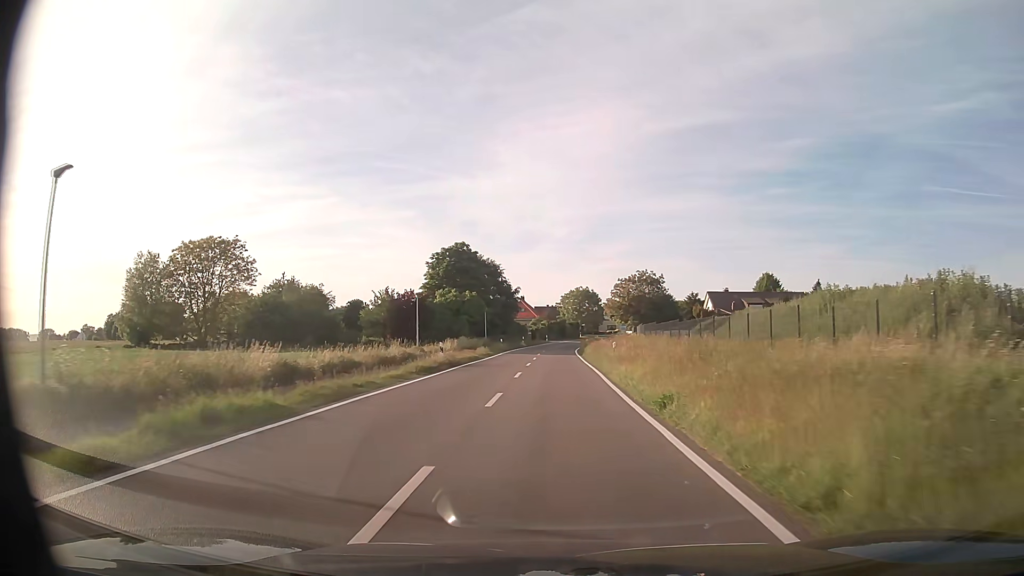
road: tertiary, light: Day
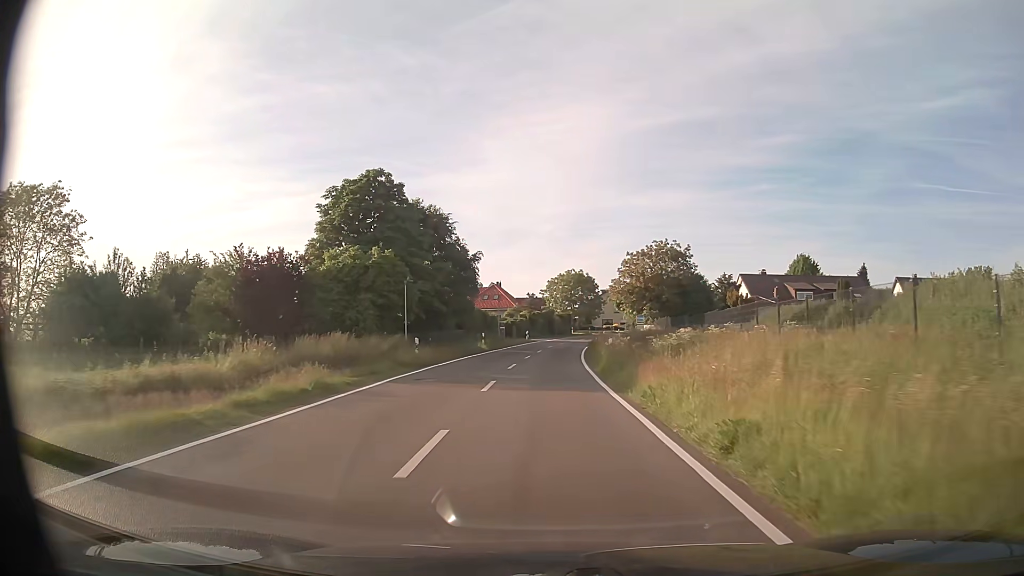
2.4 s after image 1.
(+0.3, +33.7) m; +1°
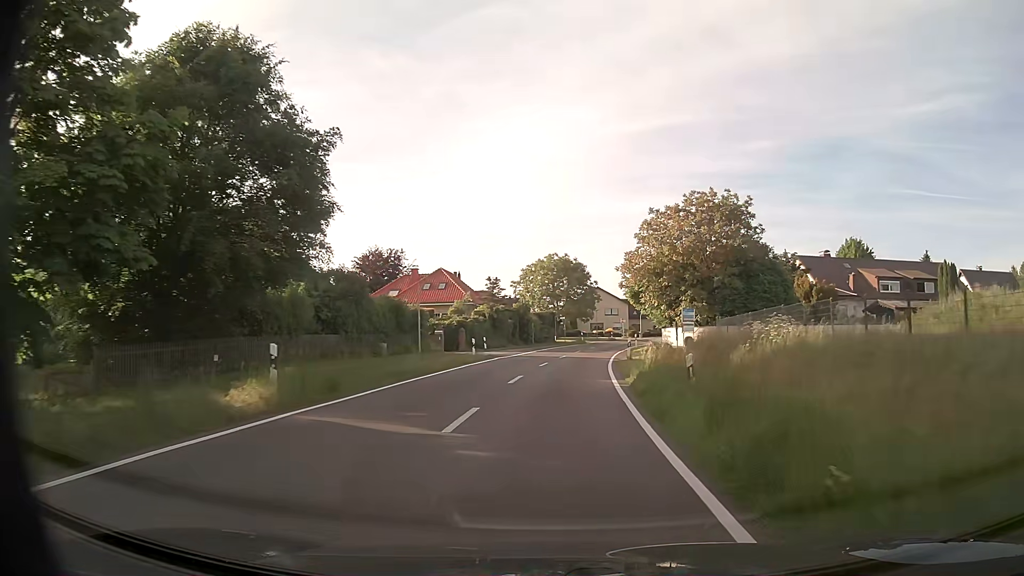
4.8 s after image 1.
(+0.4, +33.1) m; +2°
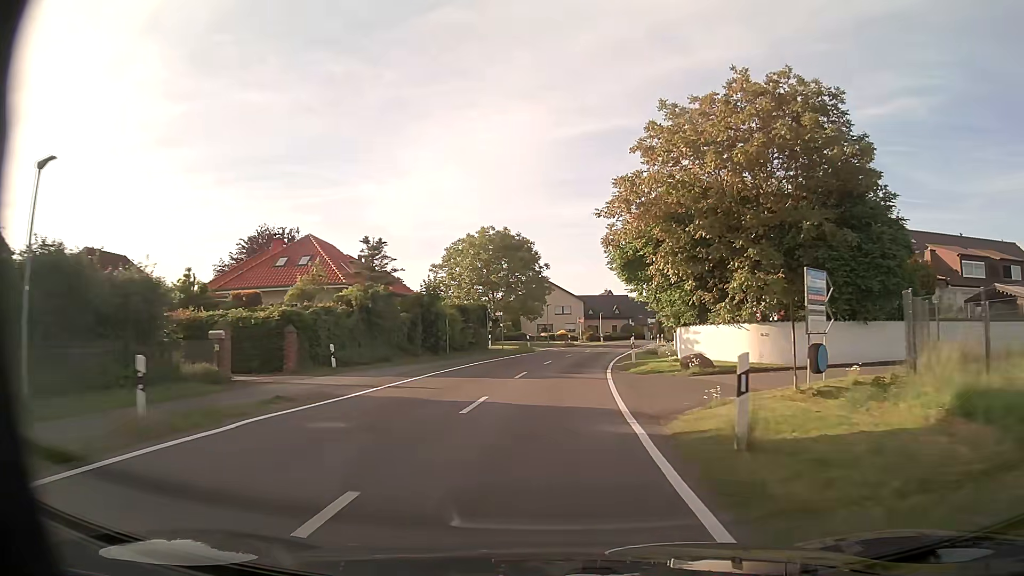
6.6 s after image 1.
(+0.9, +24.8) m; +5°
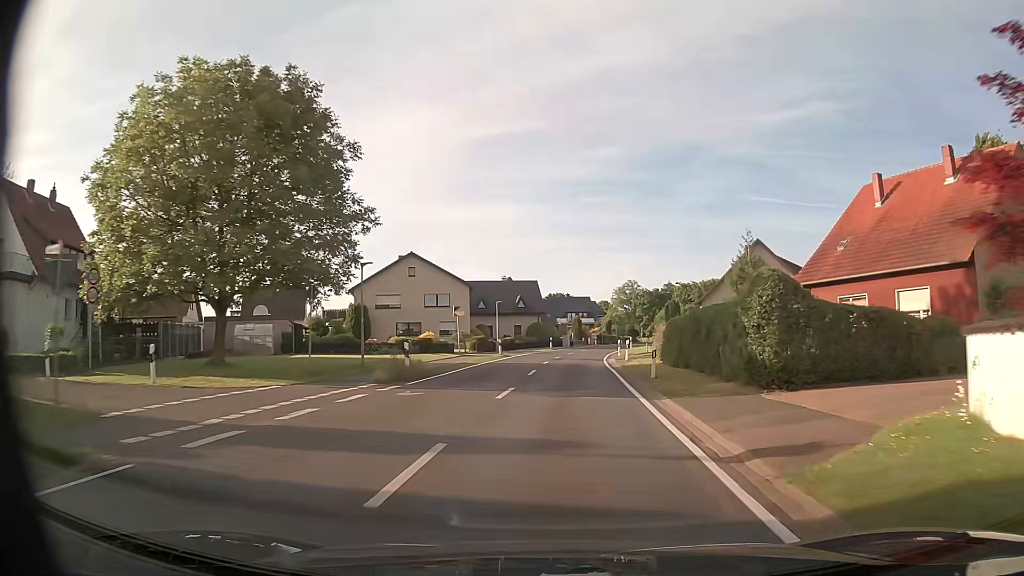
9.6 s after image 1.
(+2.8, +41.7) m; +9°
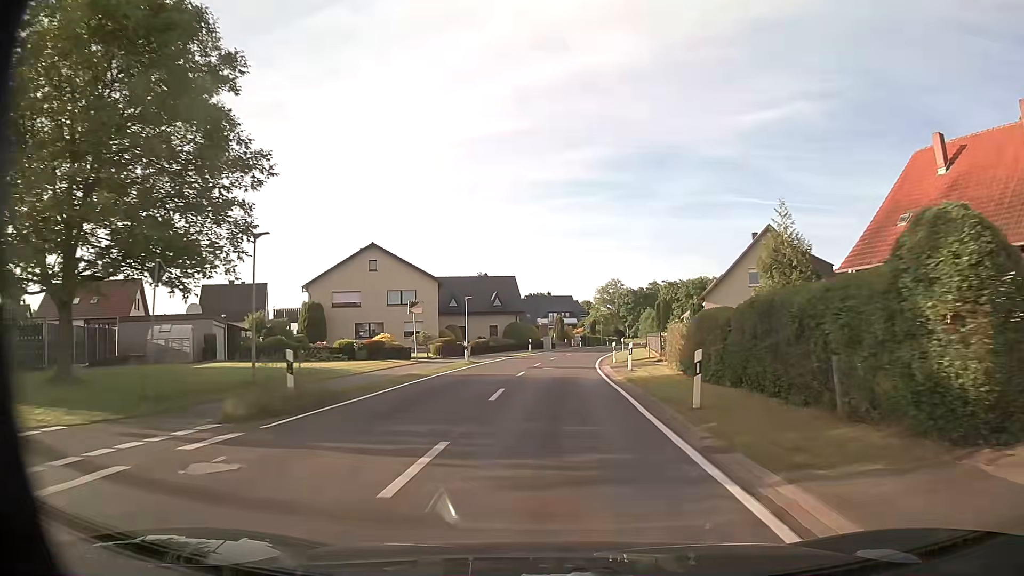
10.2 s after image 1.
(+0.2, +8.5) m; +2°
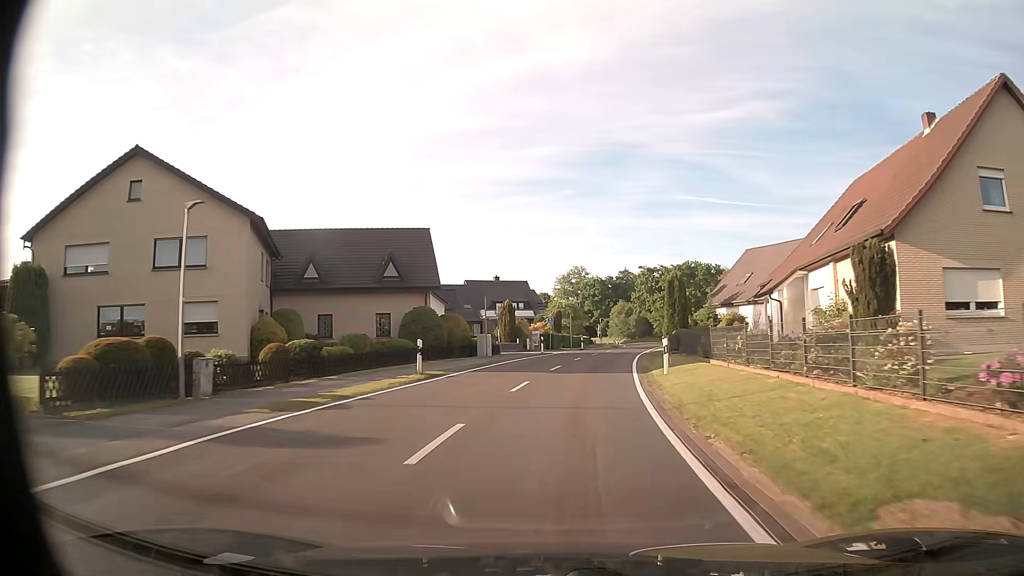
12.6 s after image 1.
(+1.0, +34.1) m; +4°
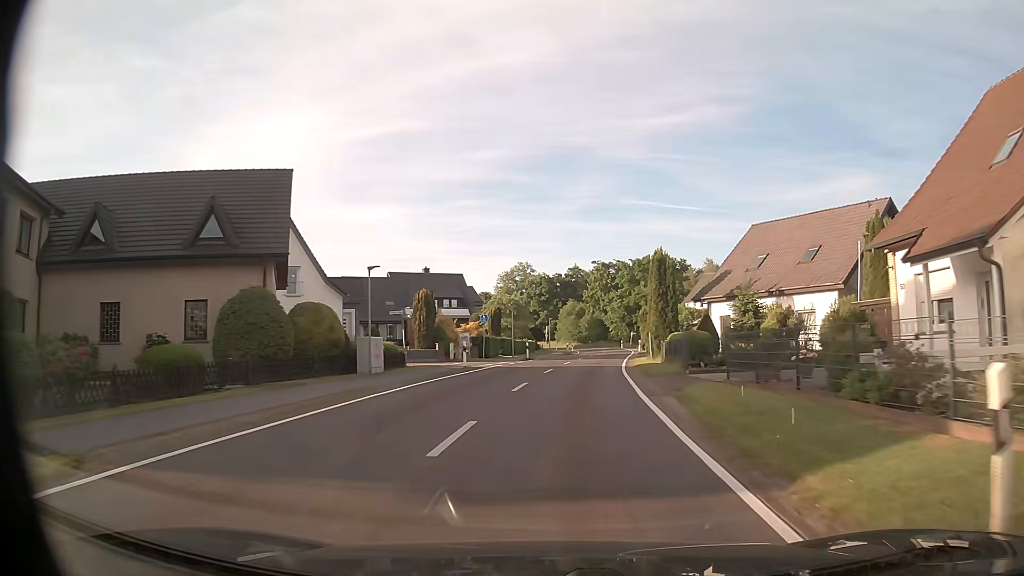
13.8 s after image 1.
(+0.5, +17.2) m; +4°
(0, +10) (+1, +20) (+2, +30) (+3, +40) (+4, +50) (+6, +60) (+7, +70) (+8, +80) (+8, +90) (+8, +100) m
